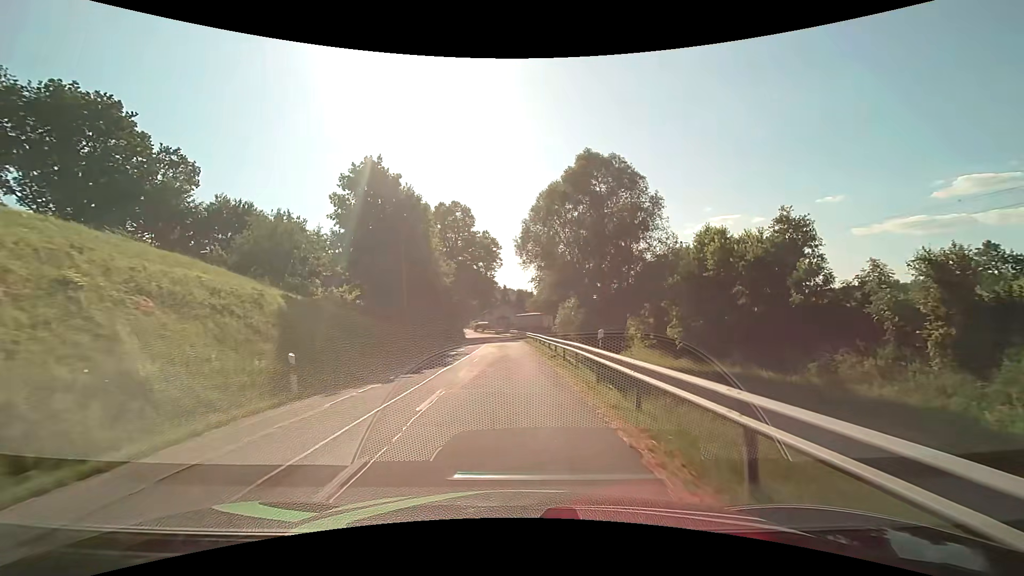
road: unclassified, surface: asphalt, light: Day
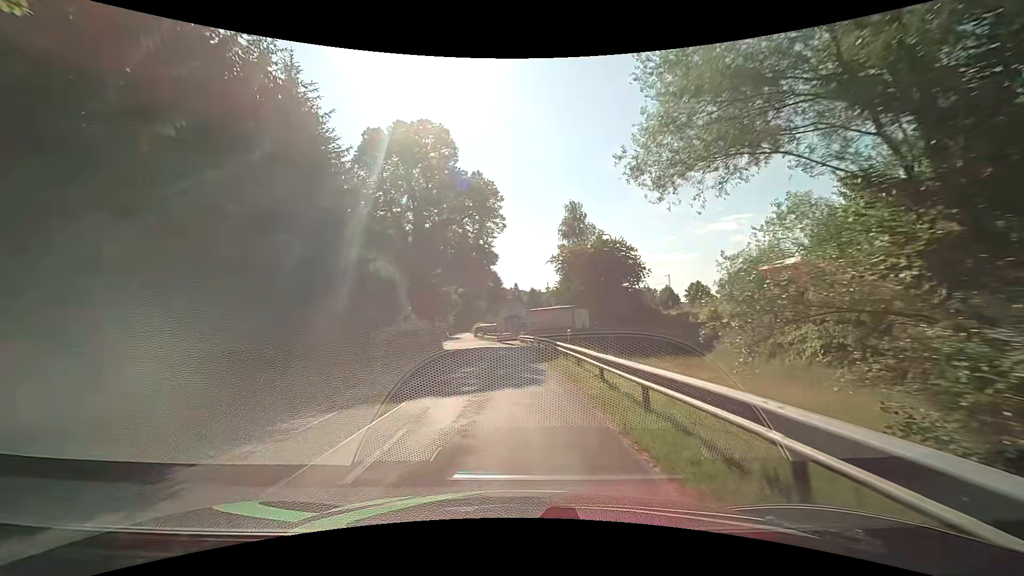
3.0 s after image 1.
(0.0, +33.1) m; -2°
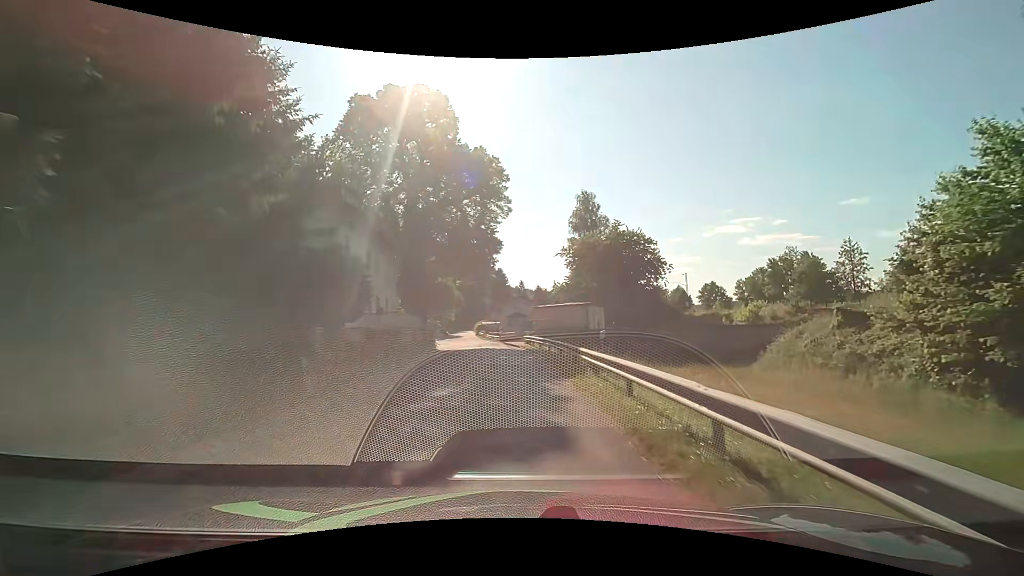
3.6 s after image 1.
(0.0, +6.4) m; -1°
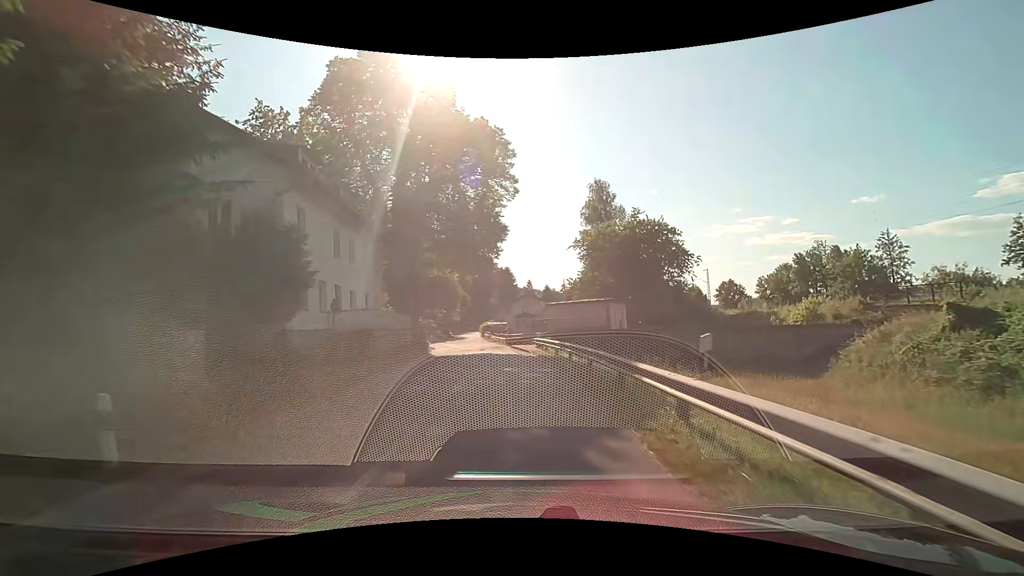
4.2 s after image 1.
(0.0, +6.3) m; 0°
(0, +10) (-1, +20) (-2, +30) (-3, +40) (-4, +50) (-5, +60) (-6, +70) (-8, +80) (-9, +90) (-10, +99) m
